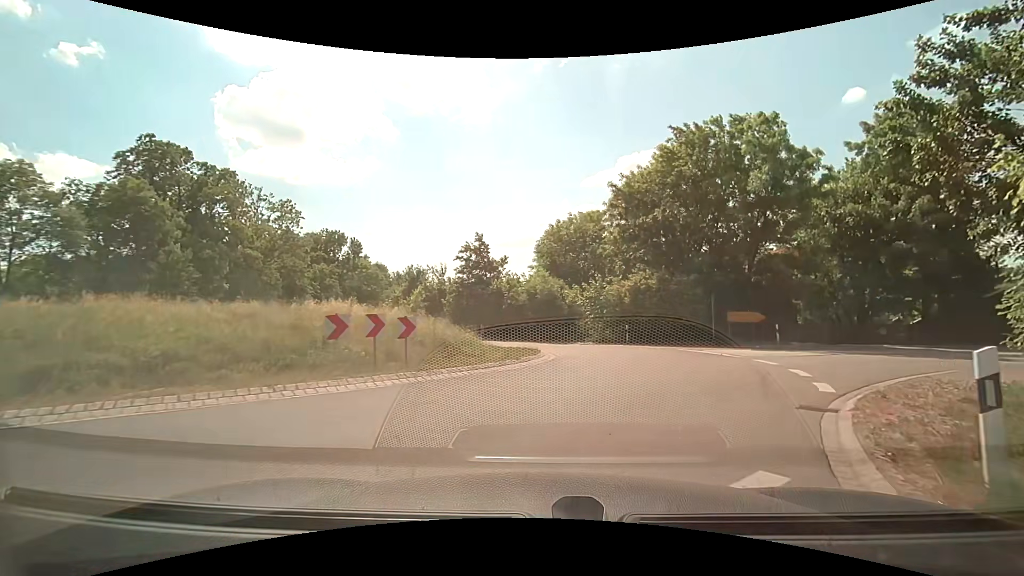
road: tertiary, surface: asphalt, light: Day
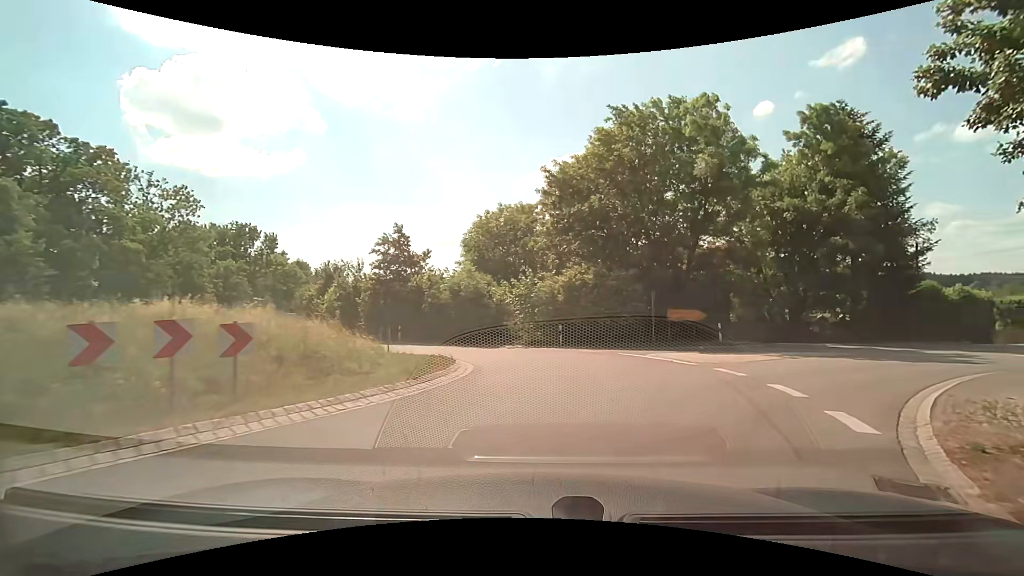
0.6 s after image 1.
(+0.2, +3.7) m; +6°
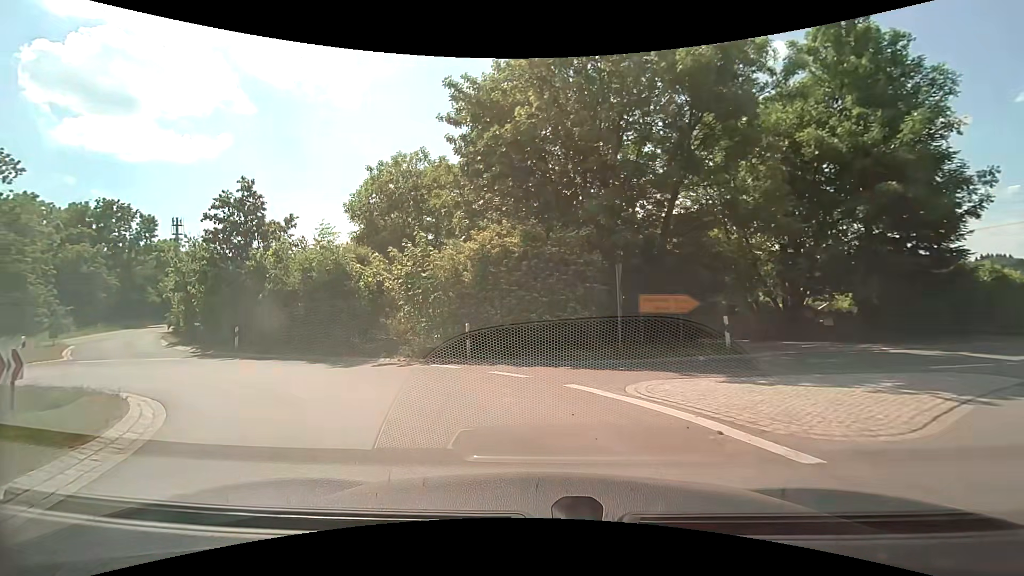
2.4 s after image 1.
(+1.6, +10.5) m; +9°
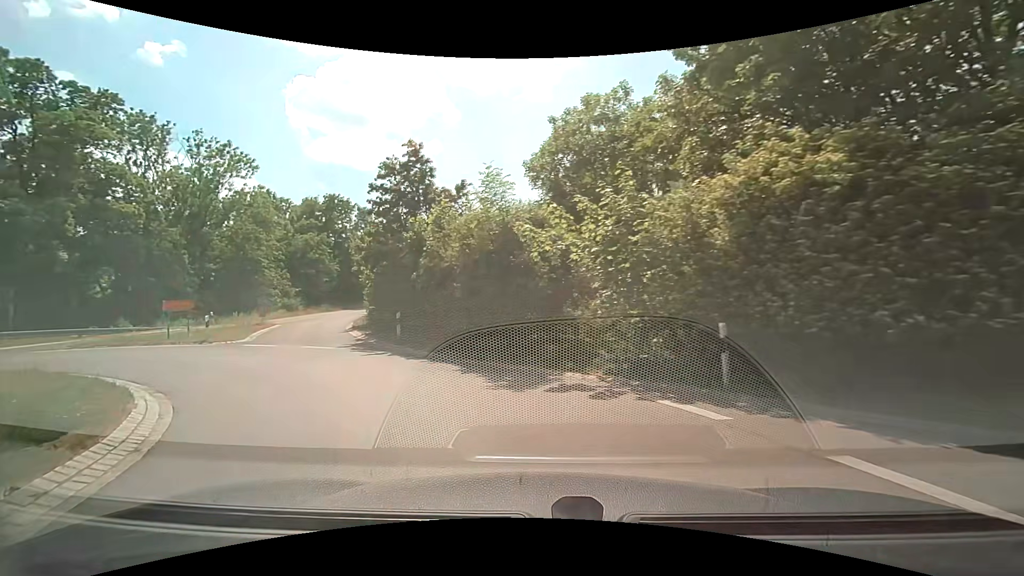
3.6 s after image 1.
(-1.2, +6.5) m; -22°
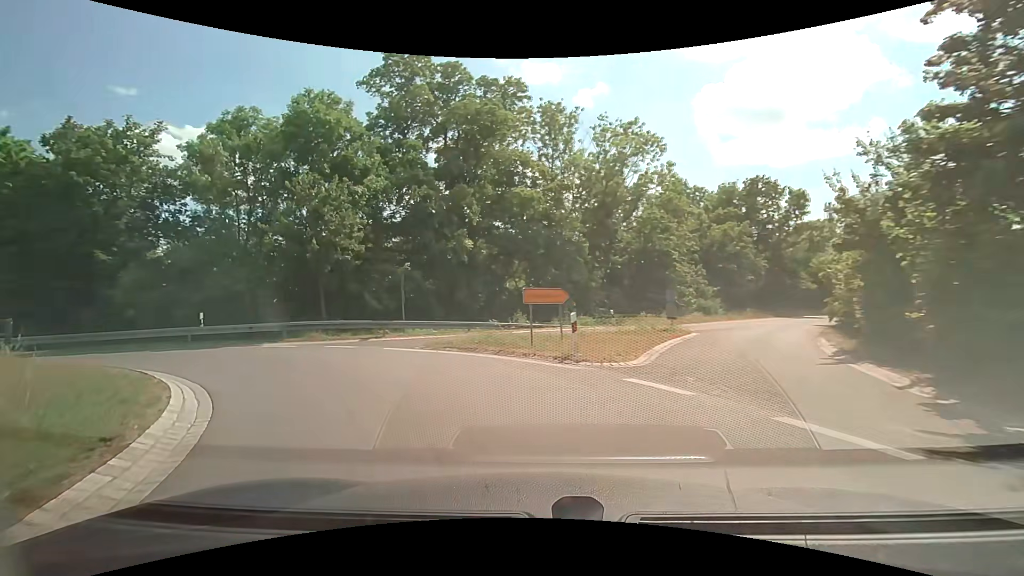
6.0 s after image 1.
(-4.7, +11.7) m; -44°
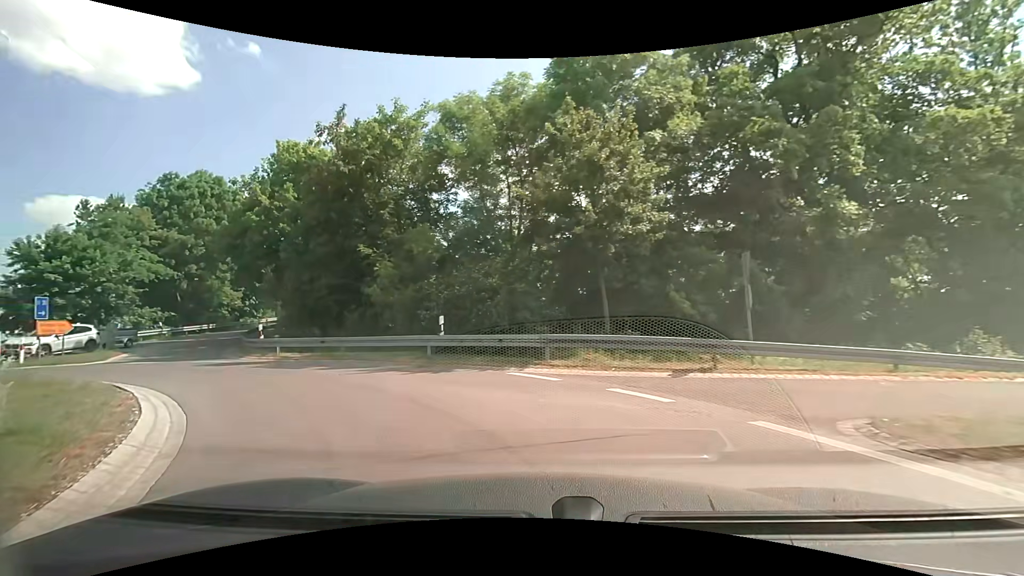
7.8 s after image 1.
(-2.7, +9.2) m; -32°
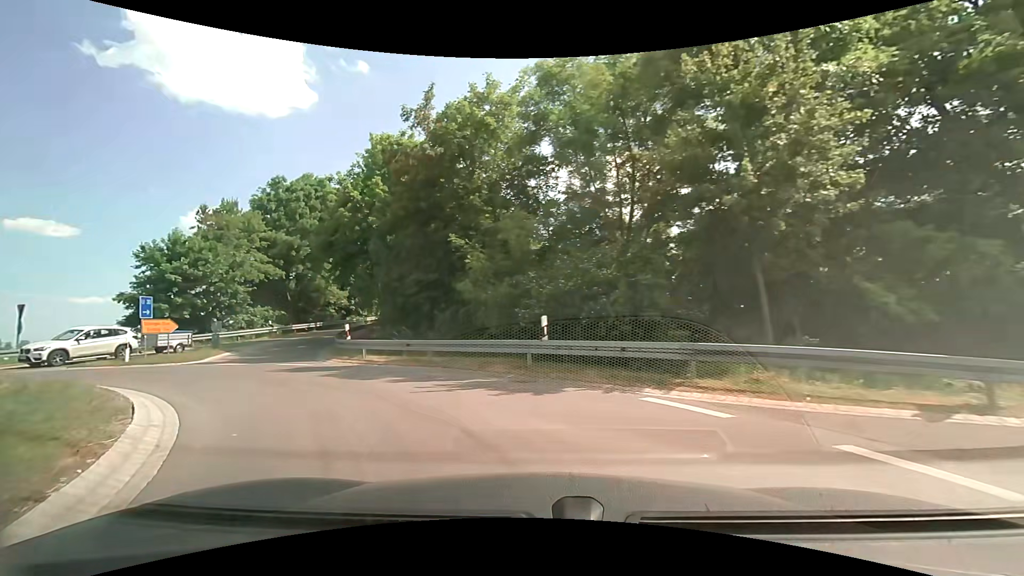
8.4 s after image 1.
(-0.3, +3.2) m; -11°
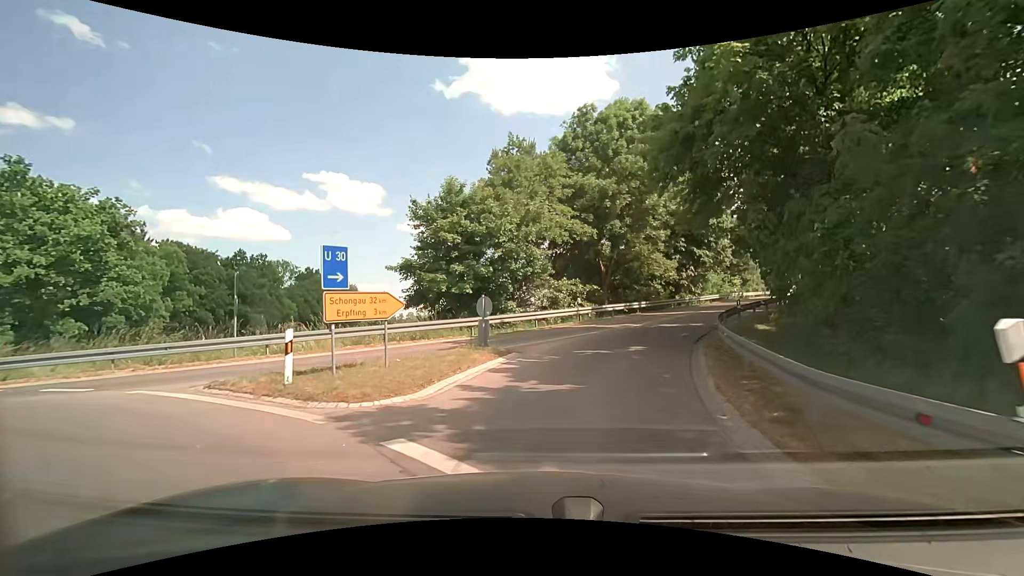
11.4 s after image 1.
(-6.8, +14.6) m; -35°
(+1, +10) (+4, +20) (+8, +28) (+14, +37) (+19, +45) (+24, +54) (+29, +62) (+35, +71) (+40, +79) (+45, +88) m
